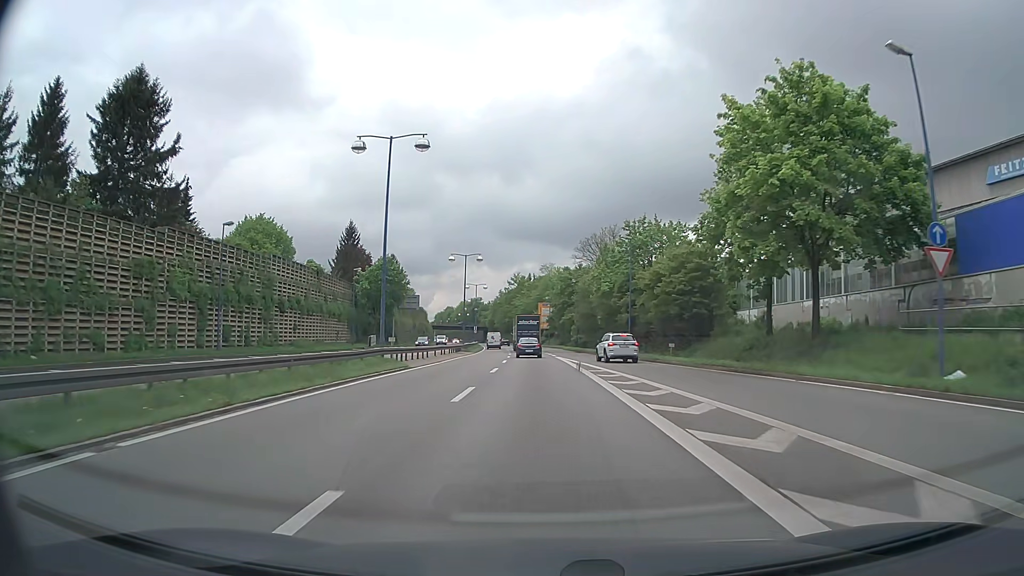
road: trunk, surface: asphalt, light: Day
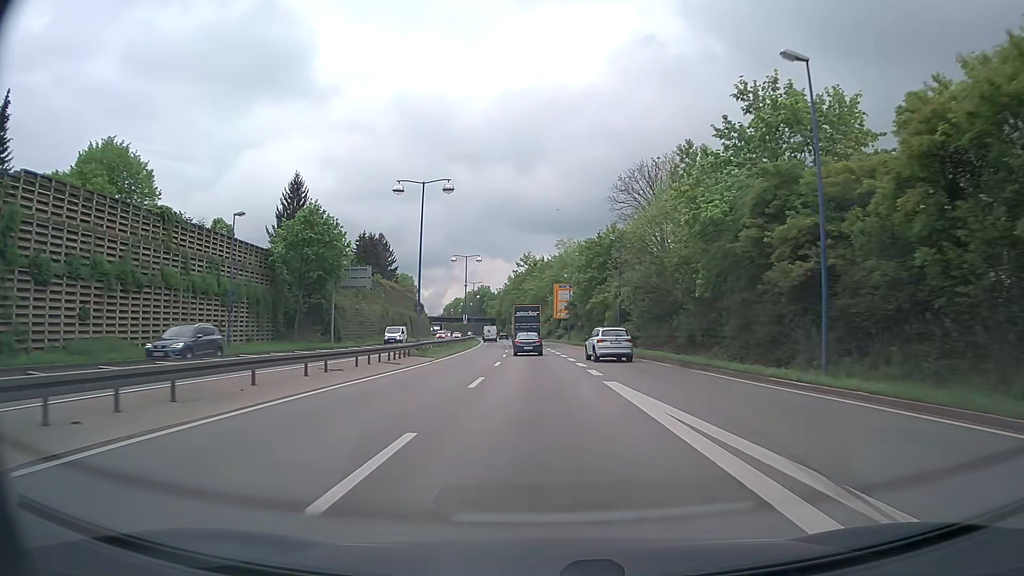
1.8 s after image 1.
(-0.4, +32.9) m; -1°
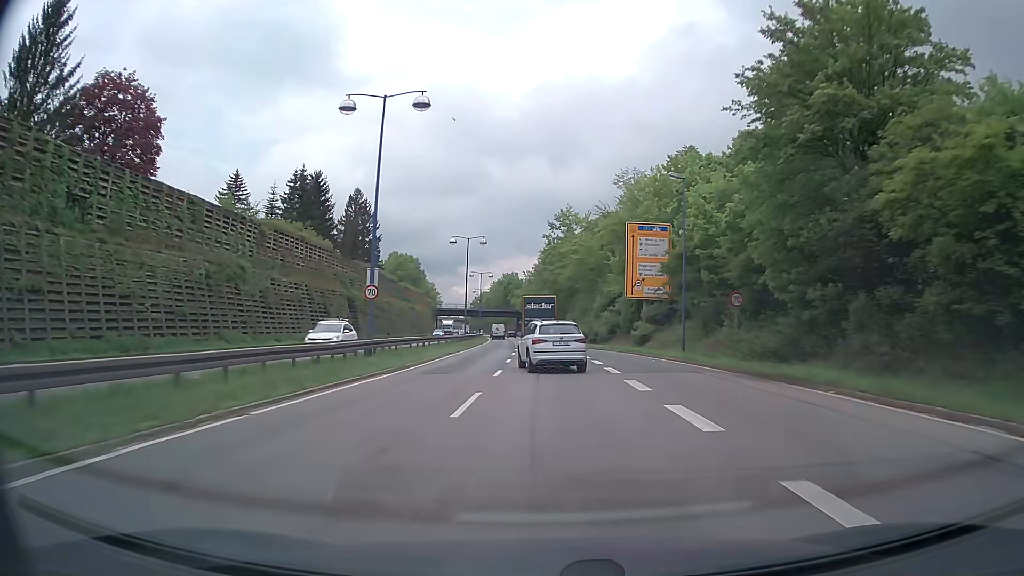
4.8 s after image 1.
(-1.5, +55.1) m; -3°
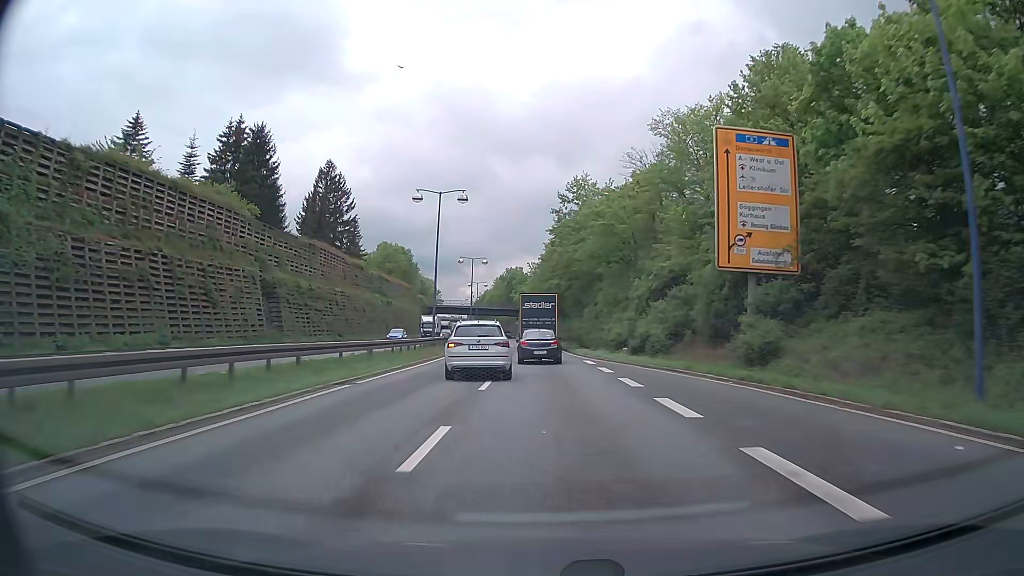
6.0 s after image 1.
(-0.1, +22.2) m; -1°
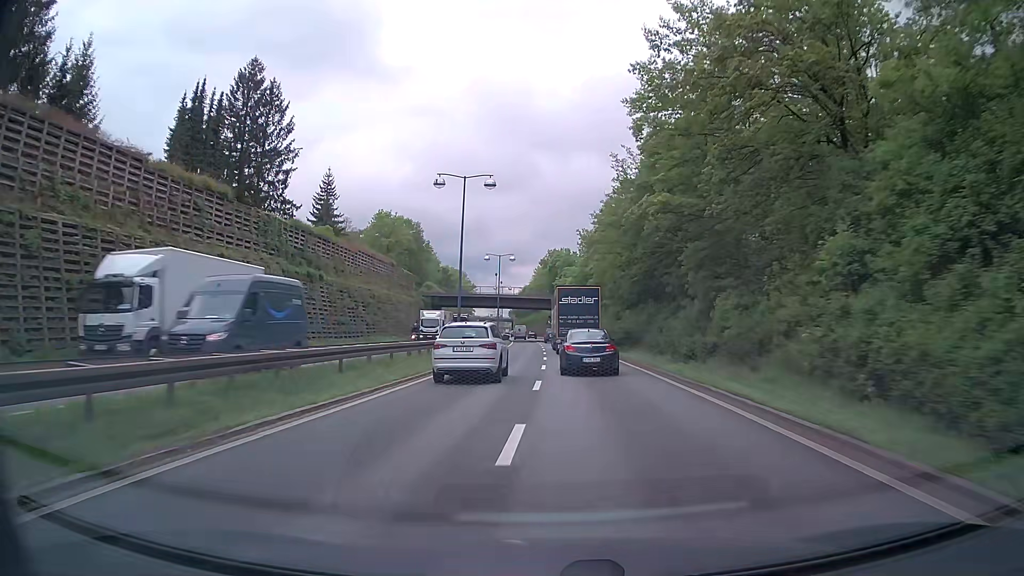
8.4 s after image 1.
(-1.4, +44.6) m; -4°
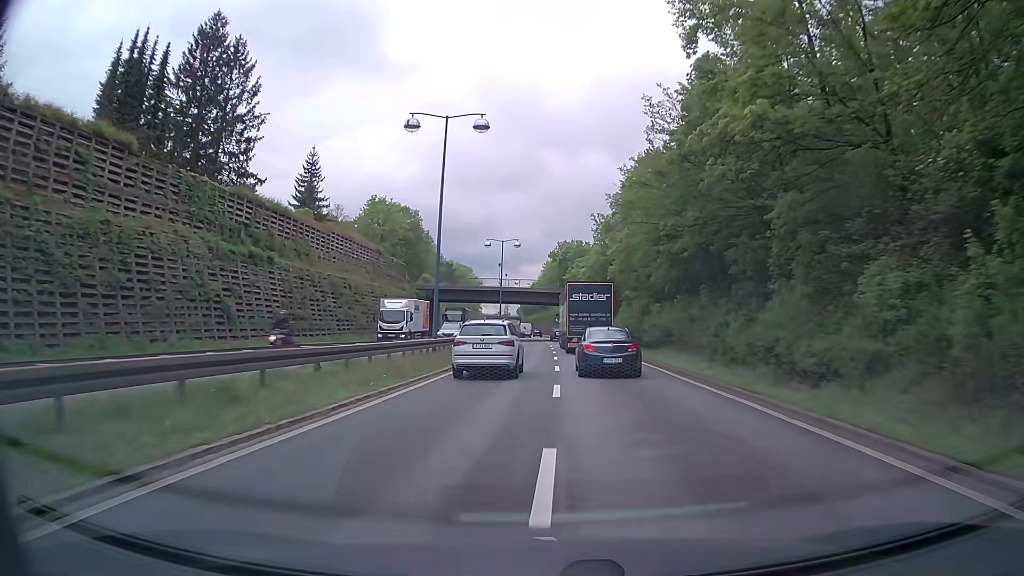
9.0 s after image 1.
(-0.1, +11.1) m; -1°
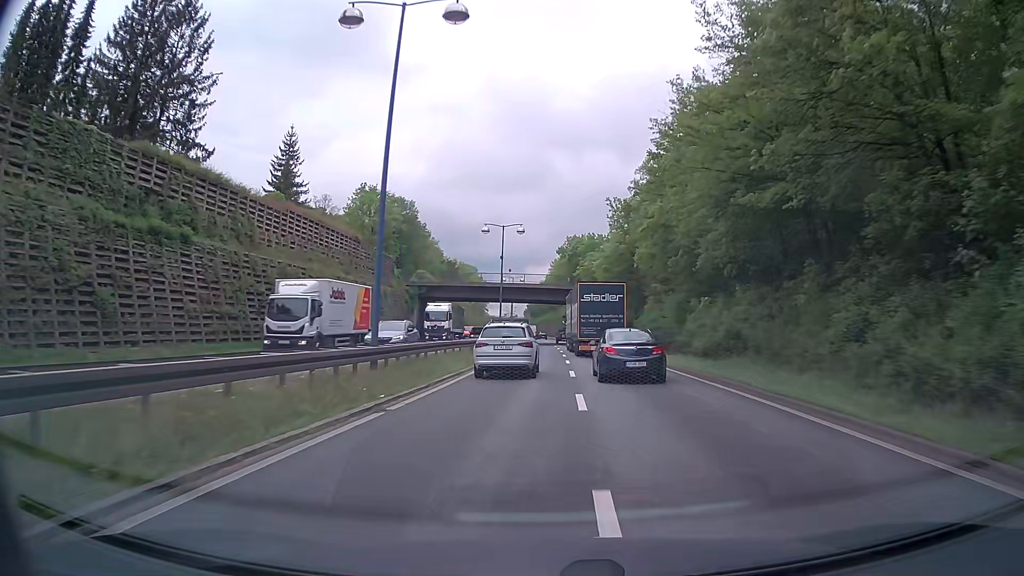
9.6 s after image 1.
(-0.1, +10.9) m; -1°
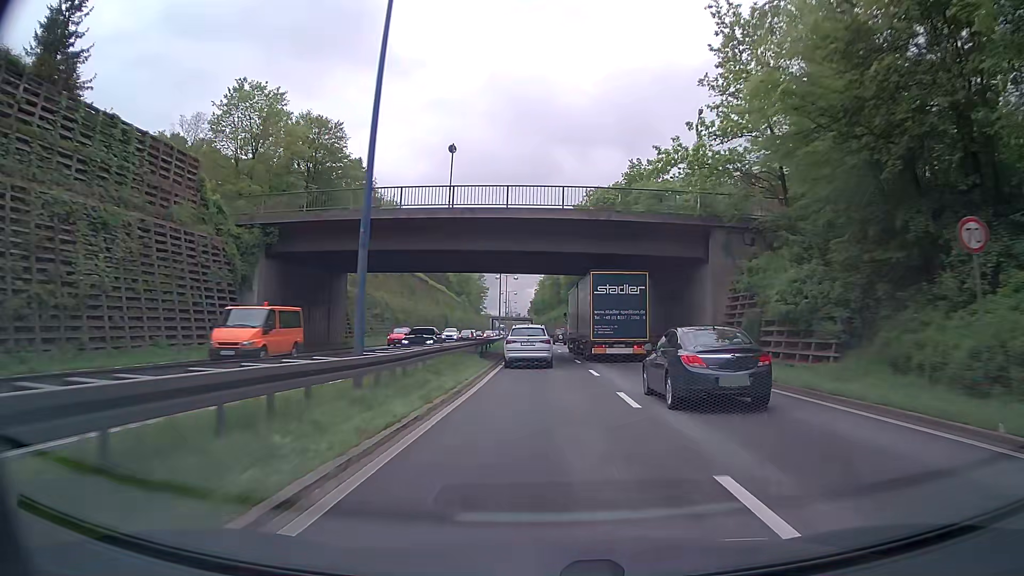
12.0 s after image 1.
(-0.4, +44.6) m; -1°
(0, +10) (0, +20) (0, +30) (-1, +40) (-1, +50) (-1, +60) (-1, +70) (-2, +80) (-2, +90) (-3, +100) m
